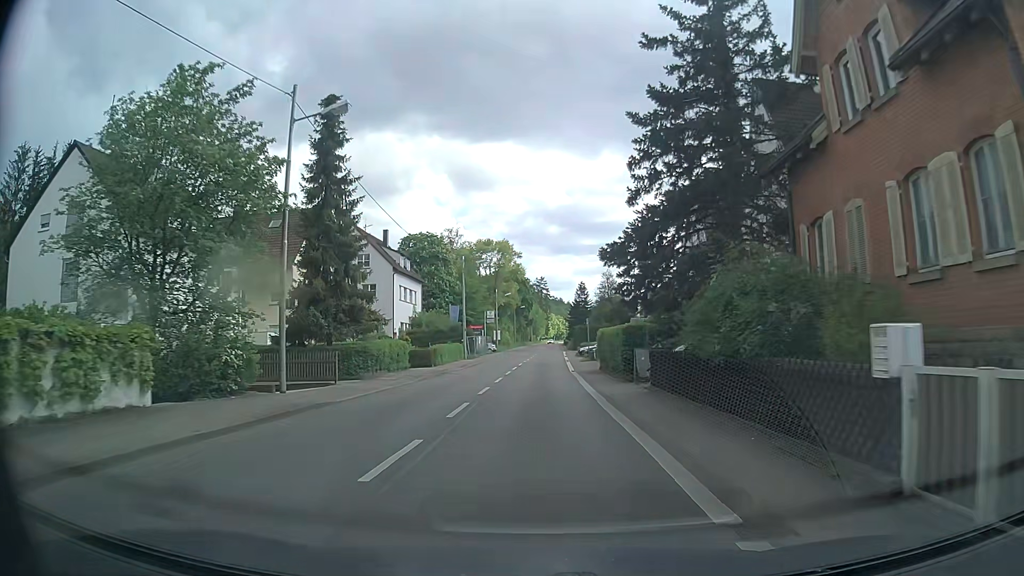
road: secondary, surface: asphalt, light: Day
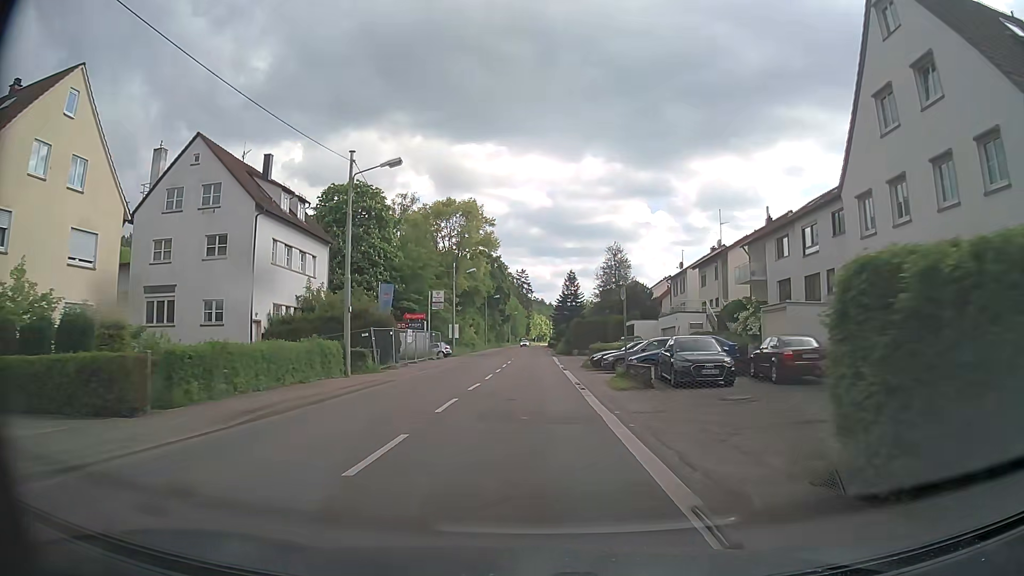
(+0.8, +30.2) m; +2°
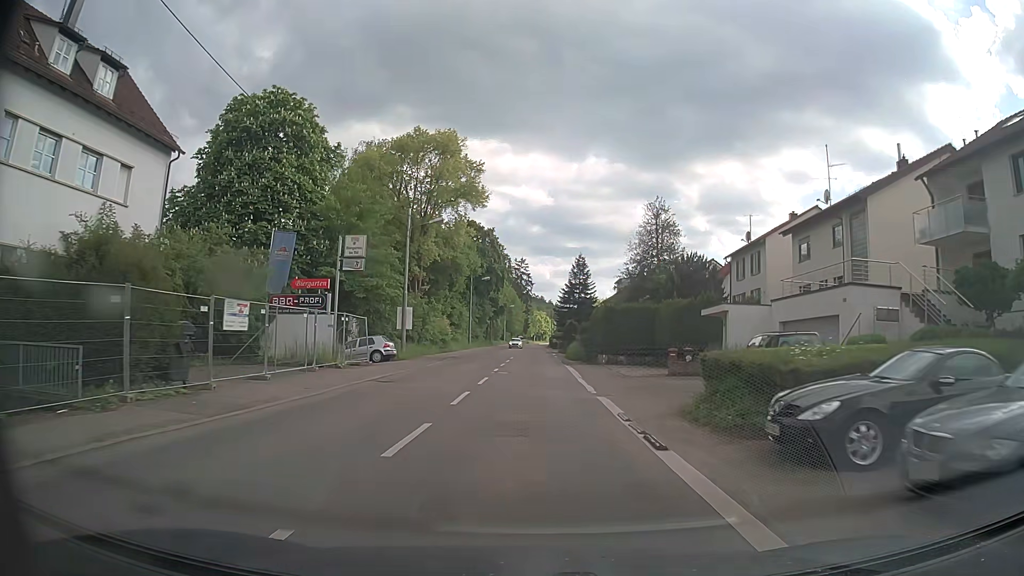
(0.0, +23.8) m; 0°
(0, +10) (0, +20) (0, +30) (+1, +40) (+1, +50) (+1, +60) (+1, +70) (+1, +80) (+1, +90) (+1, +100) m
